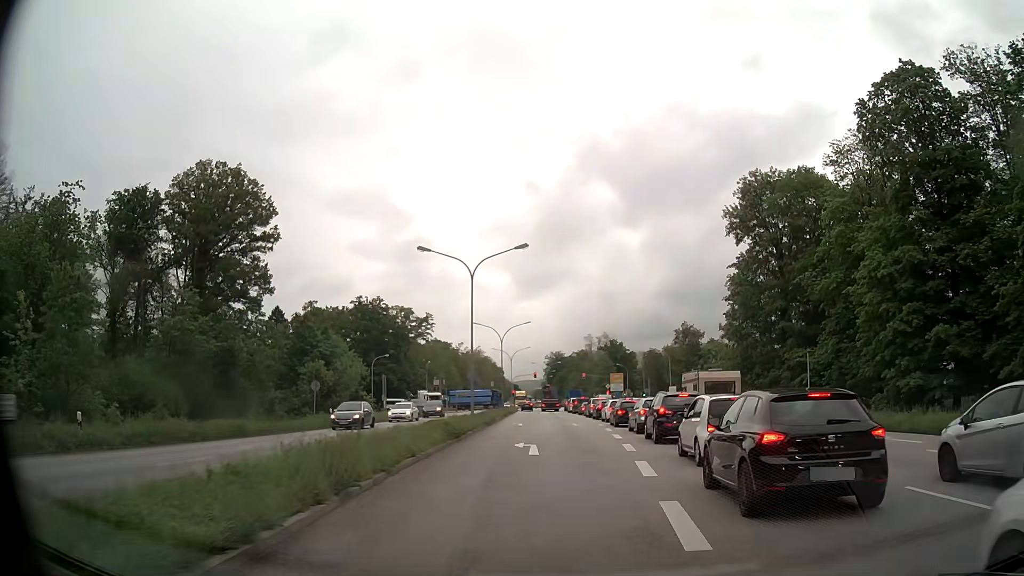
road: primary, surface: asphalt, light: Day
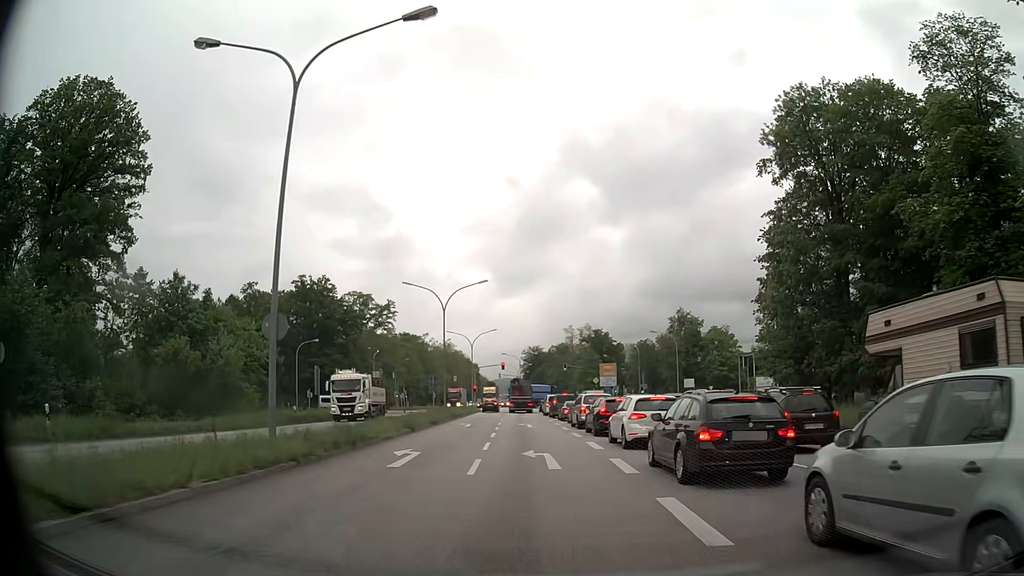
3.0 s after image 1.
(+0.8, +24.2) m; +2°
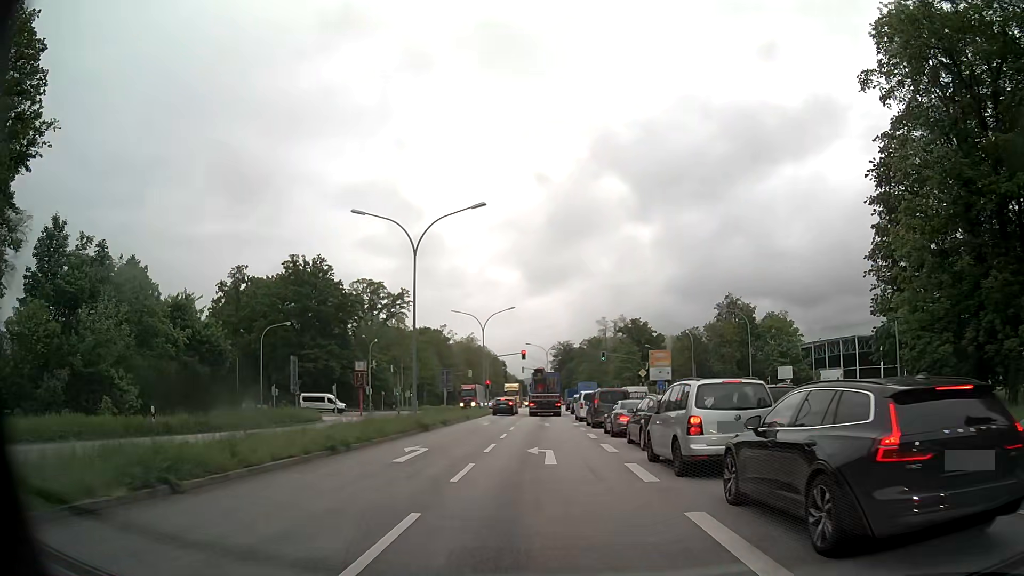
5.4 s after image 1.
(-0.4, +19.2) m; -2°
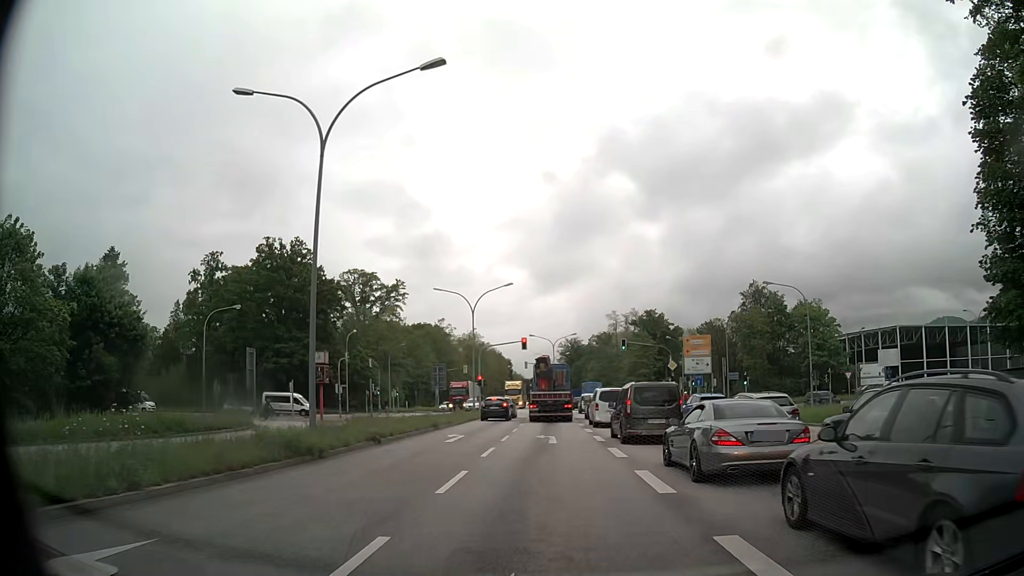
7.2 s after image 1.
(-0.1, +13.4) m; -1°
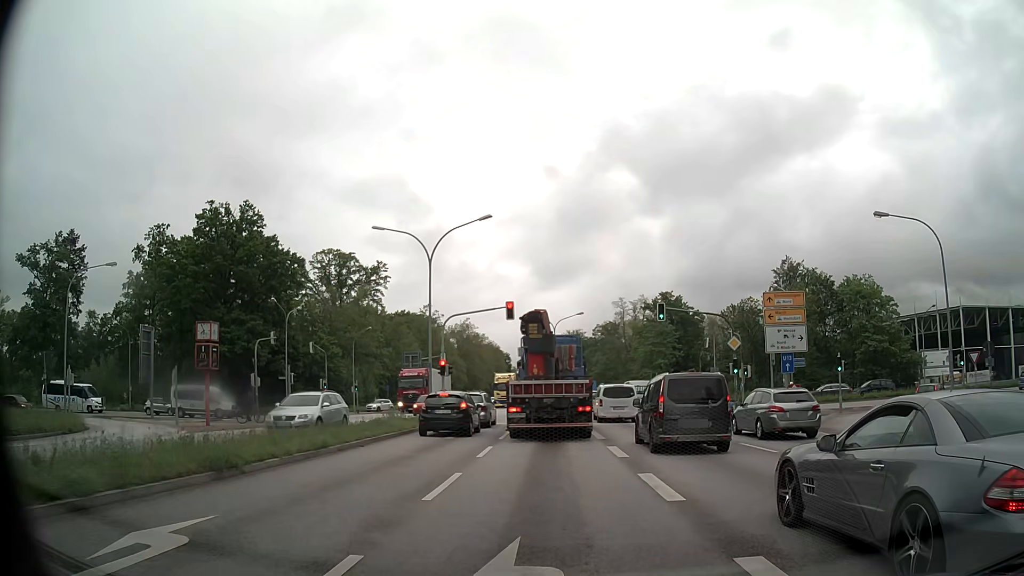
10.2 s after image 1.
(-0.1, +18.6) m; 0°
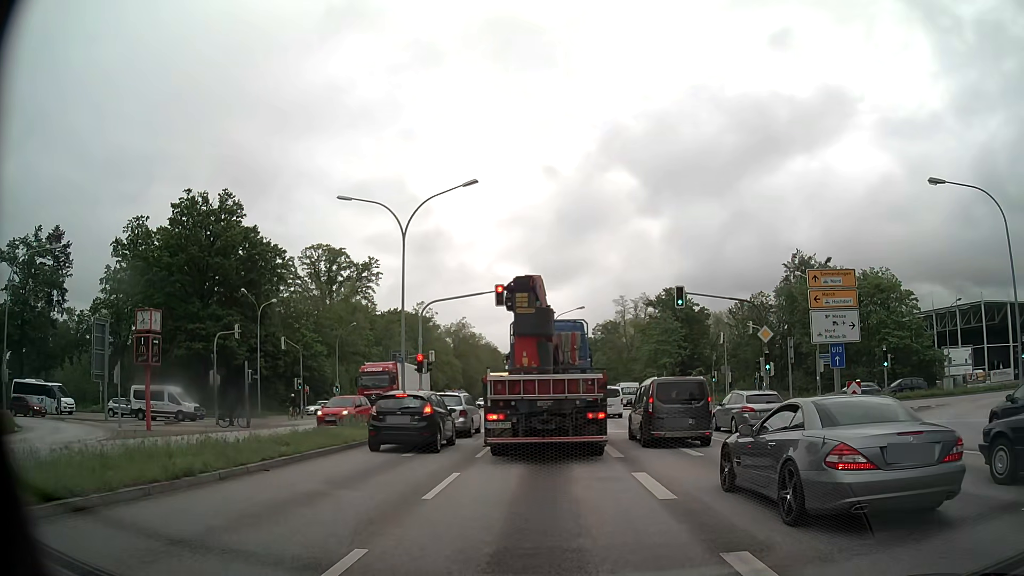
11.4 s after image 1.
(0.0, +5.5) m; -1°
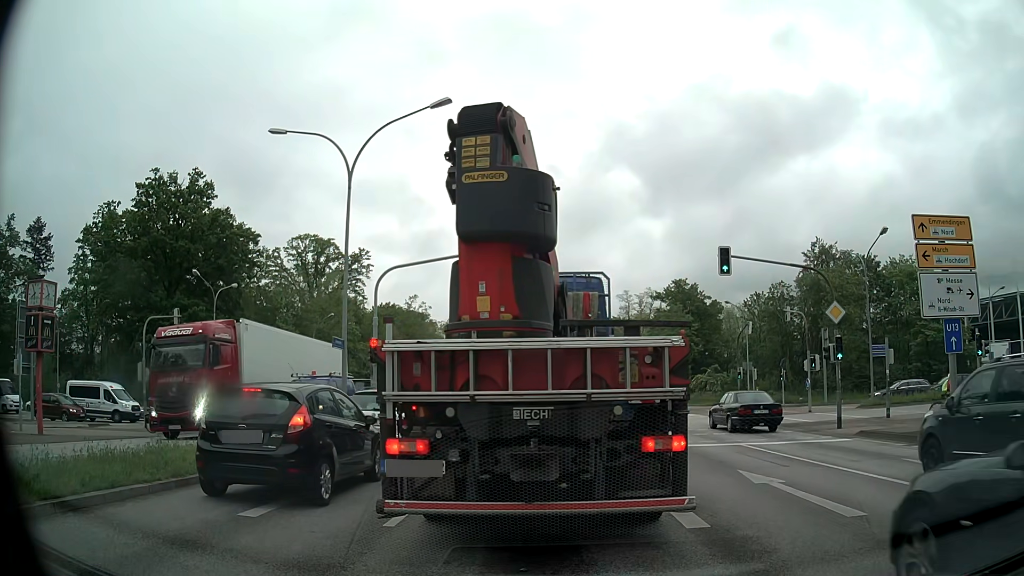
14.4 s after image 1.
(+0.1, +7.8) m; -2°
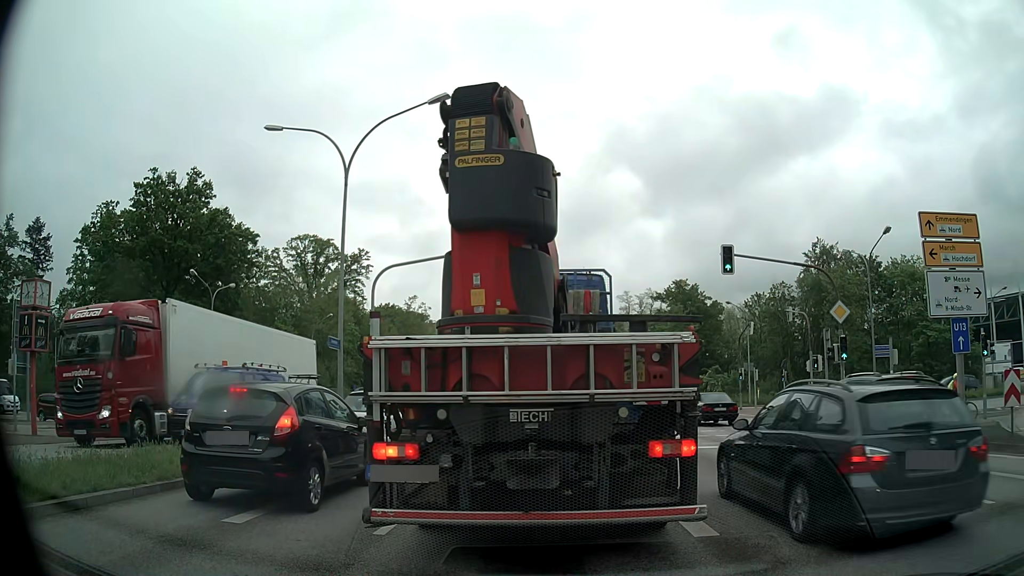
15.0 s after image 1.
(0.0, +0.4) m; 0°
(0, +10) (+1, +20) (+1, +30) (-2, +39) (-8, +47) (-18, +51) (-27, +51) (-37, +51) (-47, +51) (-57, +51) m
